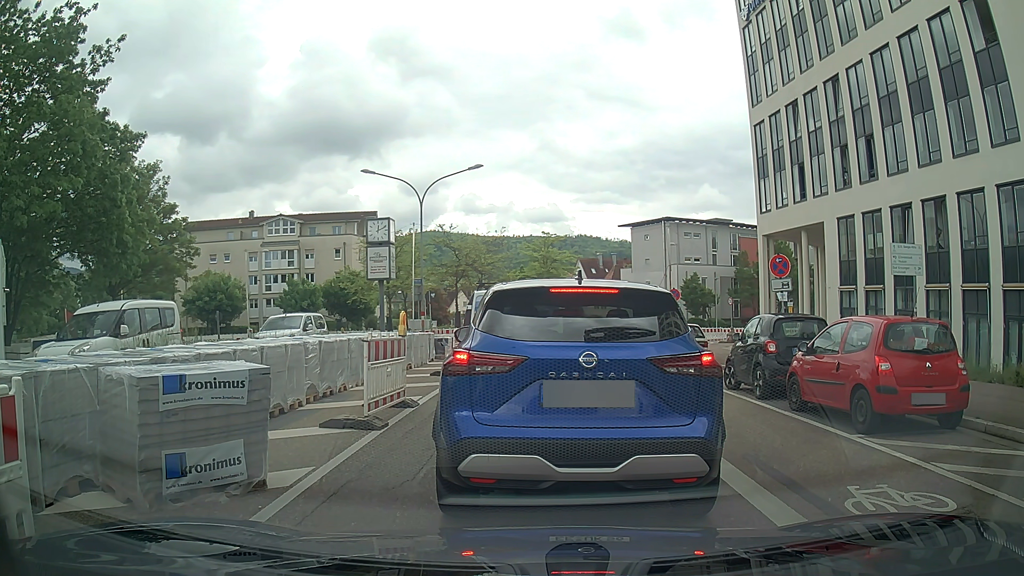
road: tertiary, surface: asphalt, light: Day
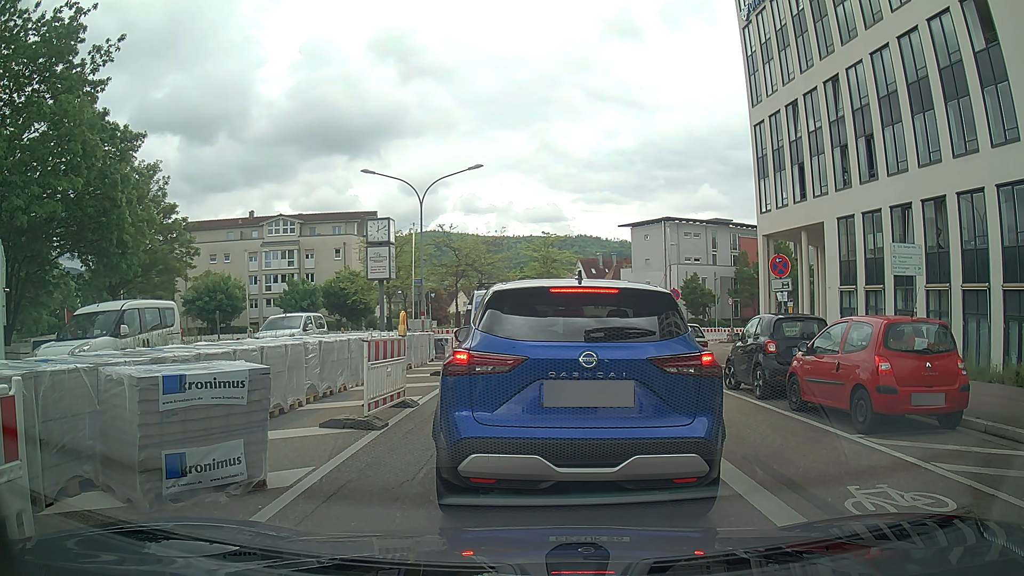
(0.0, 0.0) m; 0°
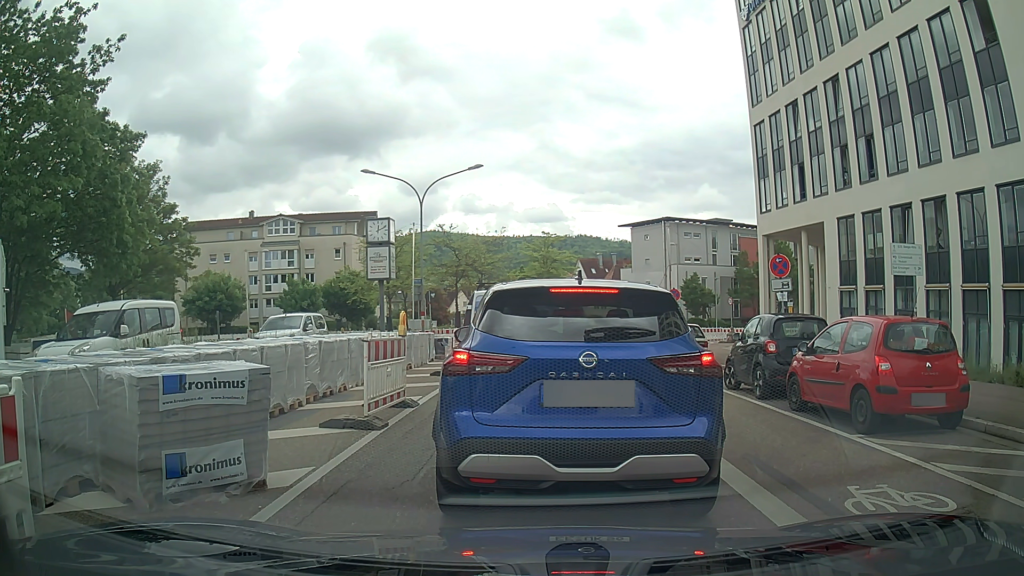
(0.0, 0.0) m; 0°
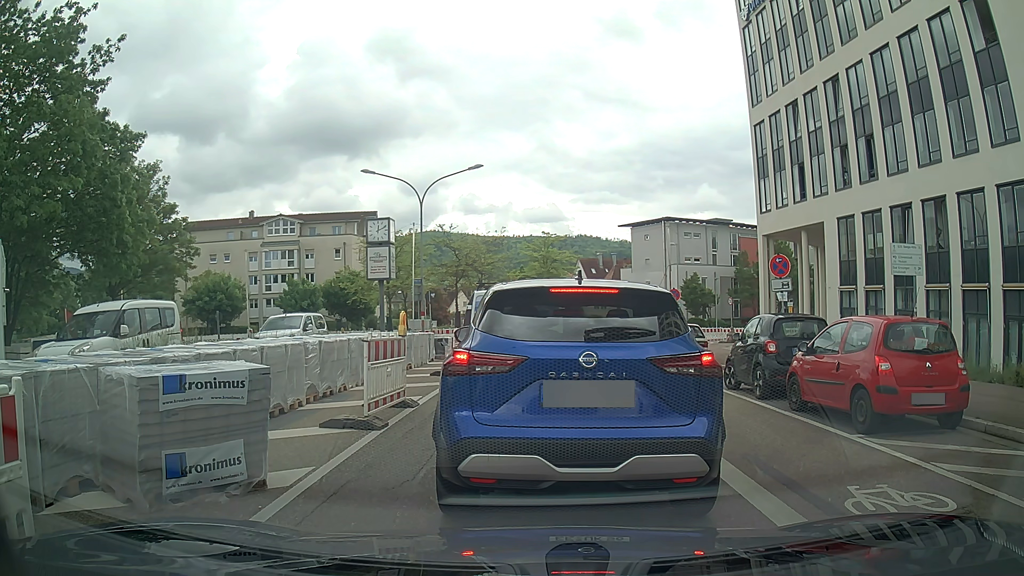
(0.0, 0.0) m; 0°
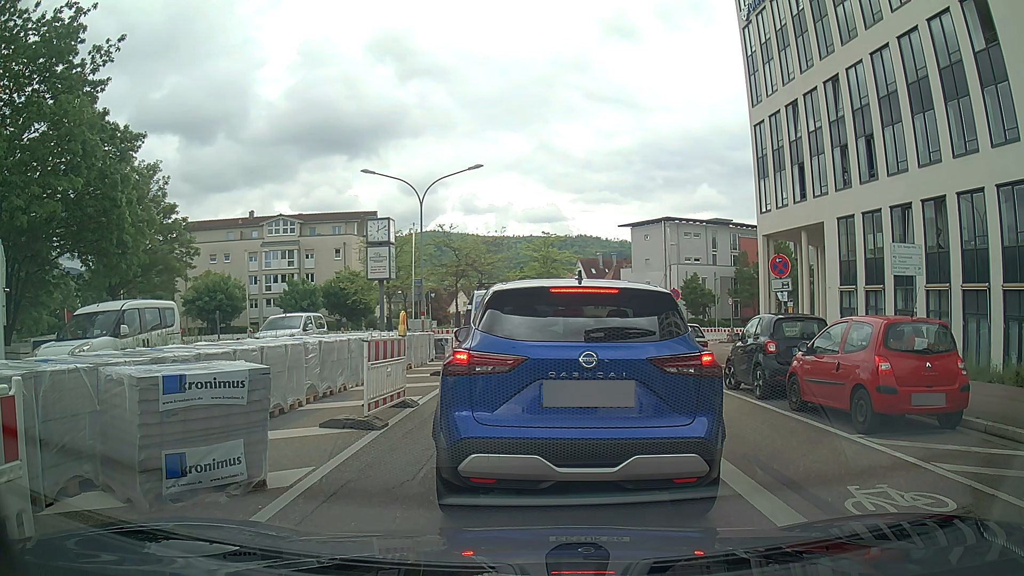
(0.0, 0.0) m; 0°
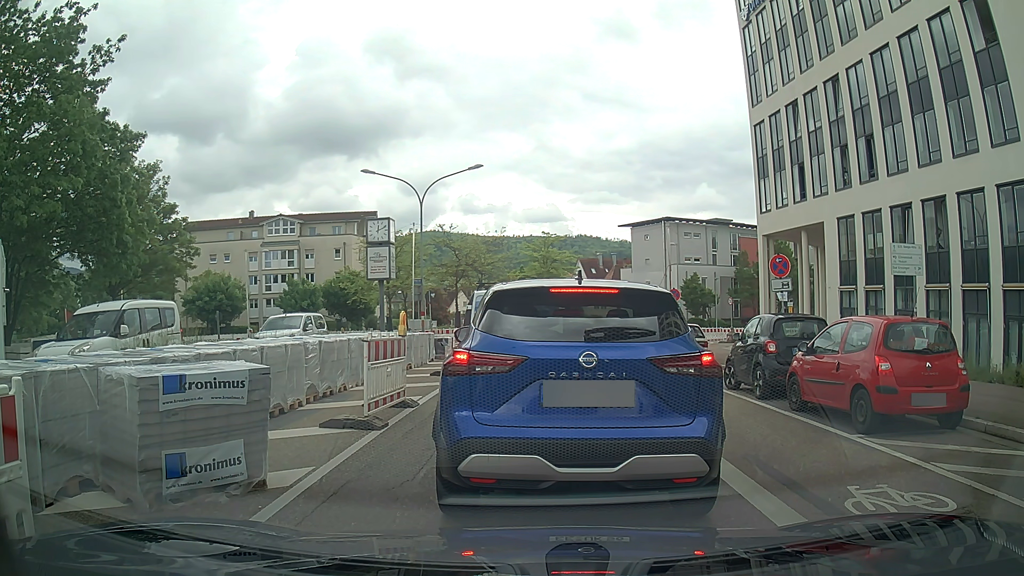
(0.0, 0.0) m; 0°
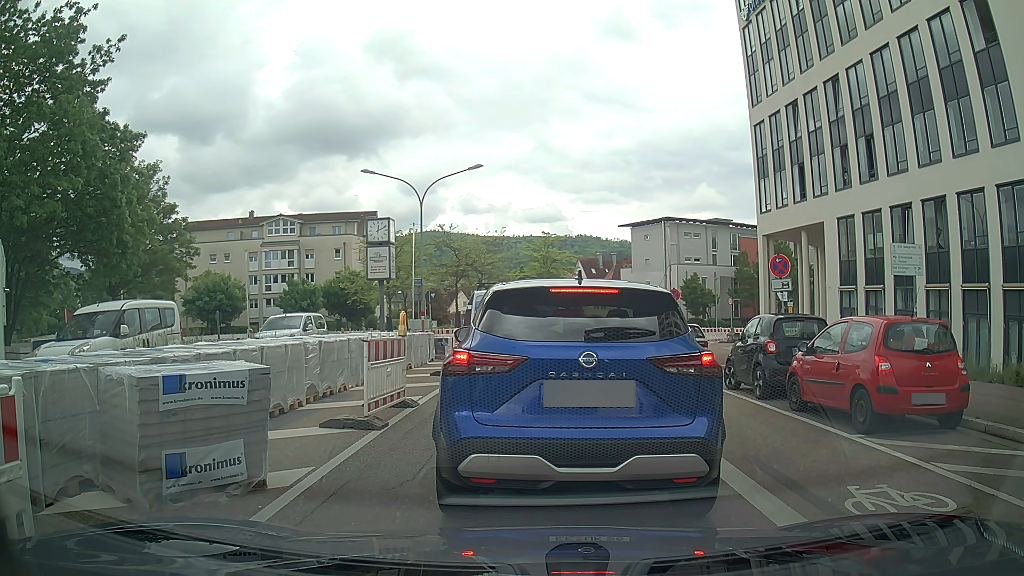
(0.0, 0.0) m; 0°
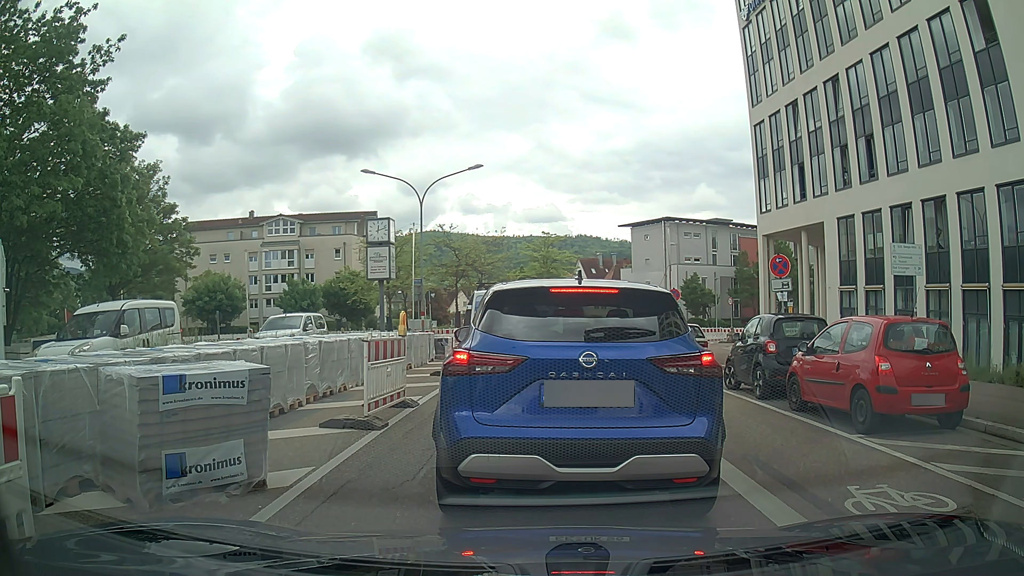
(0.0, 0.0) m; 0°
